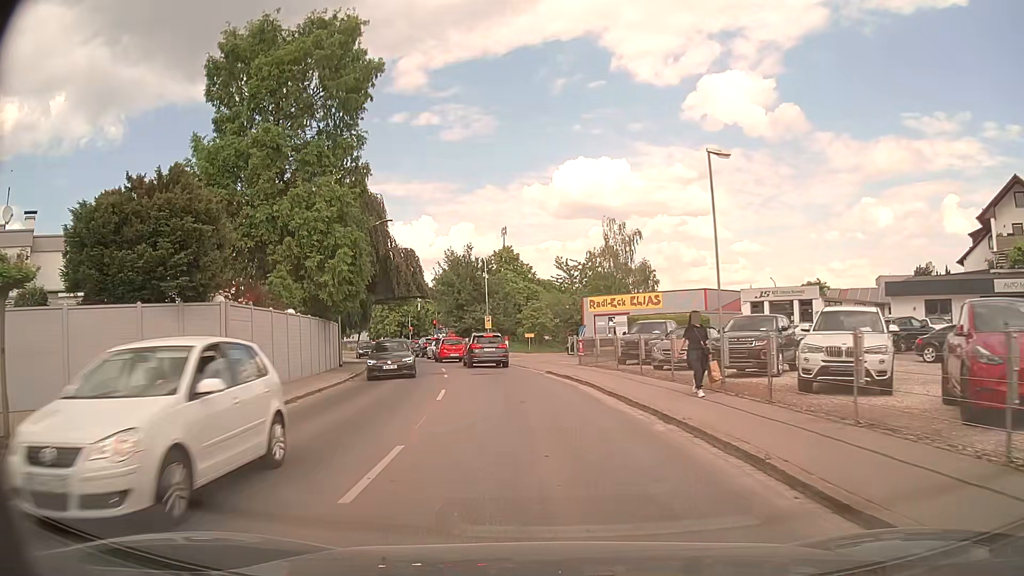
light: Day
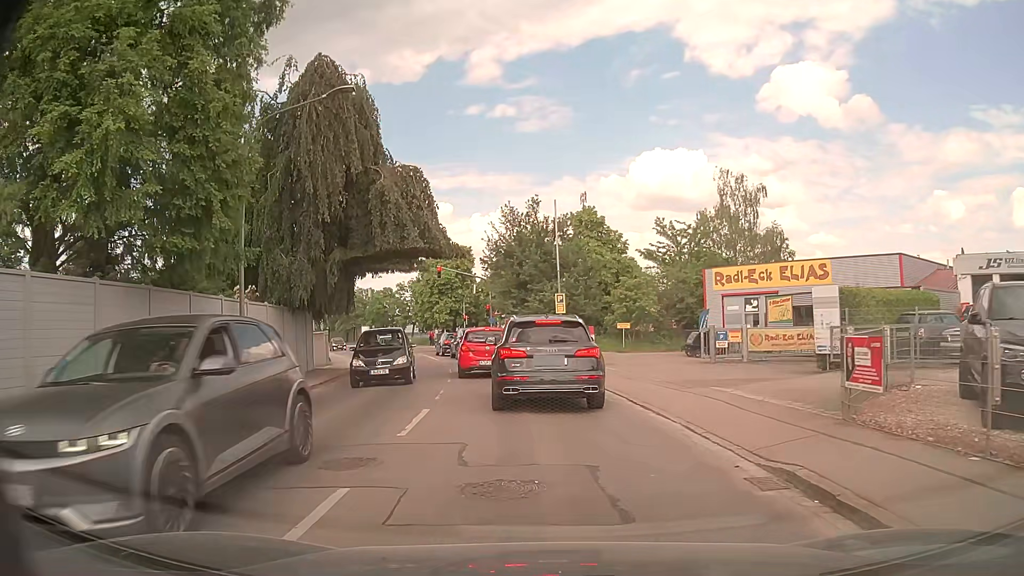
(-1.2, +19.2) m; -7°
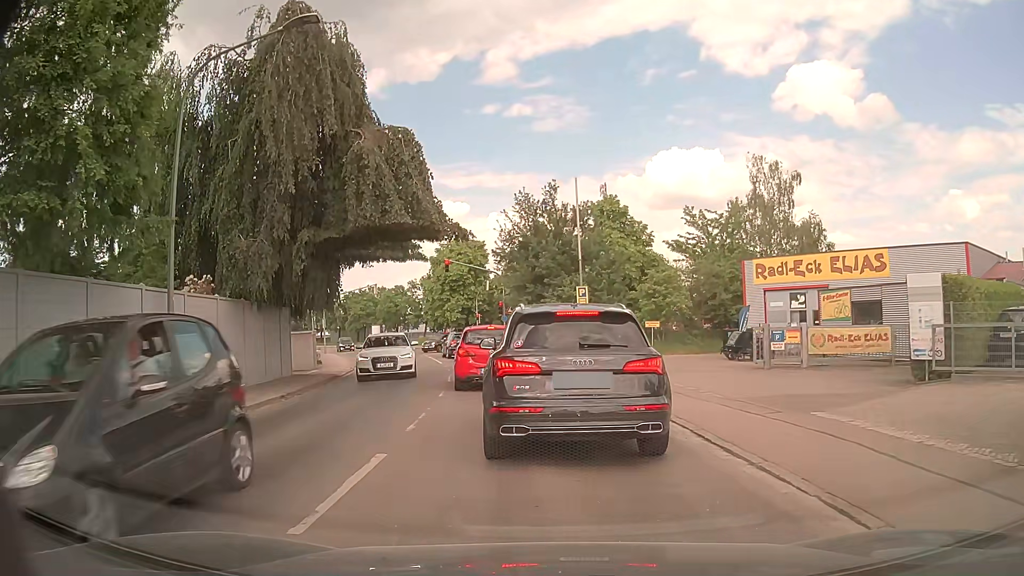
(-0.1, +4.2) m; -1°
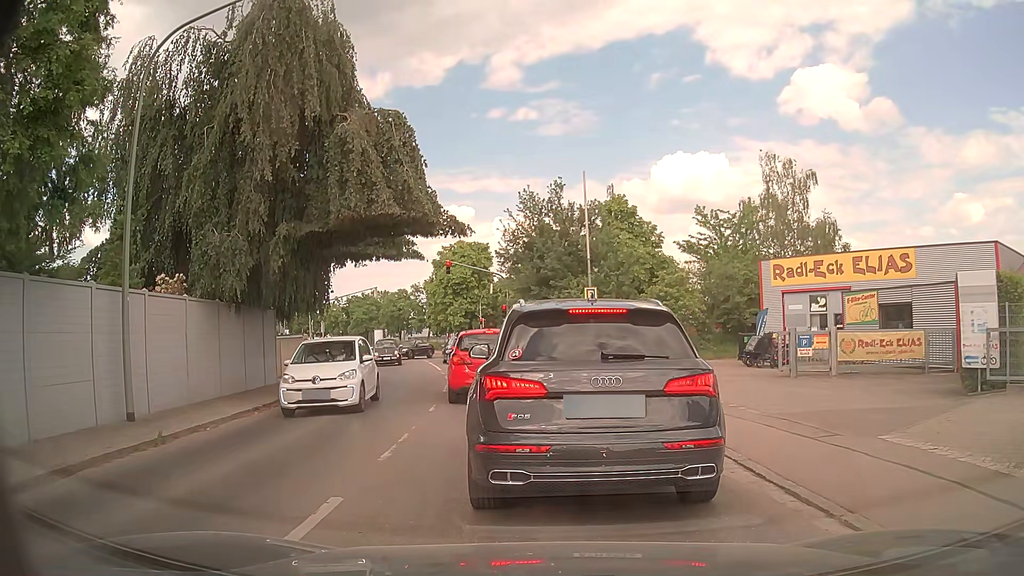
(0.0, +1.7) m; +1°
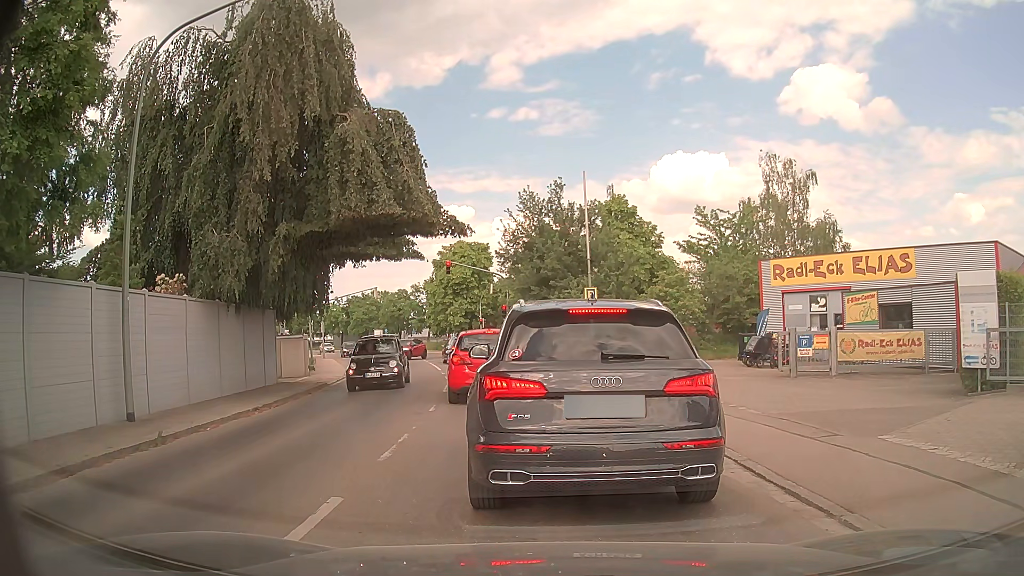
(0.0, 0.0) m; 0°
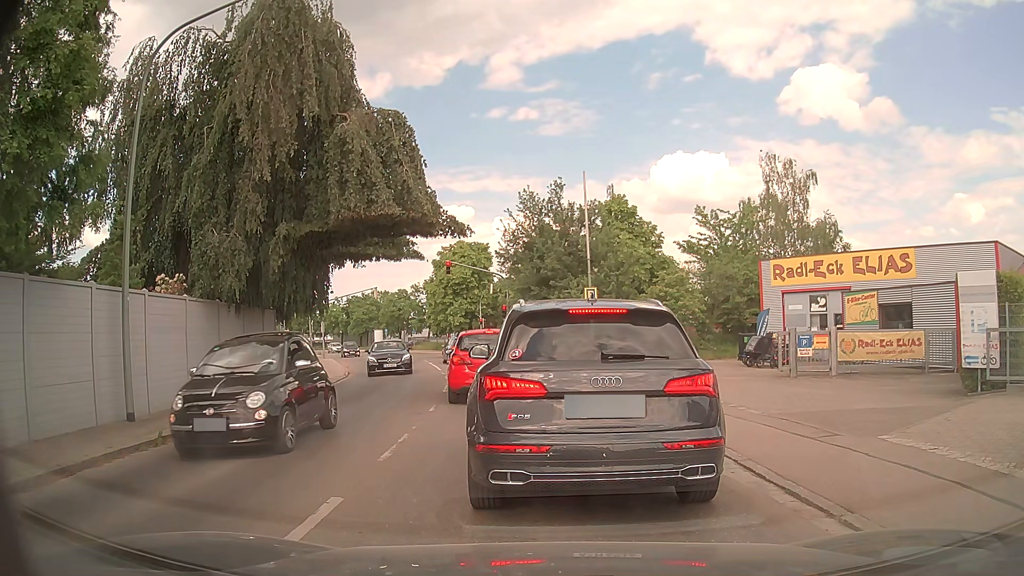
(0.0, 0.0) m; 0°
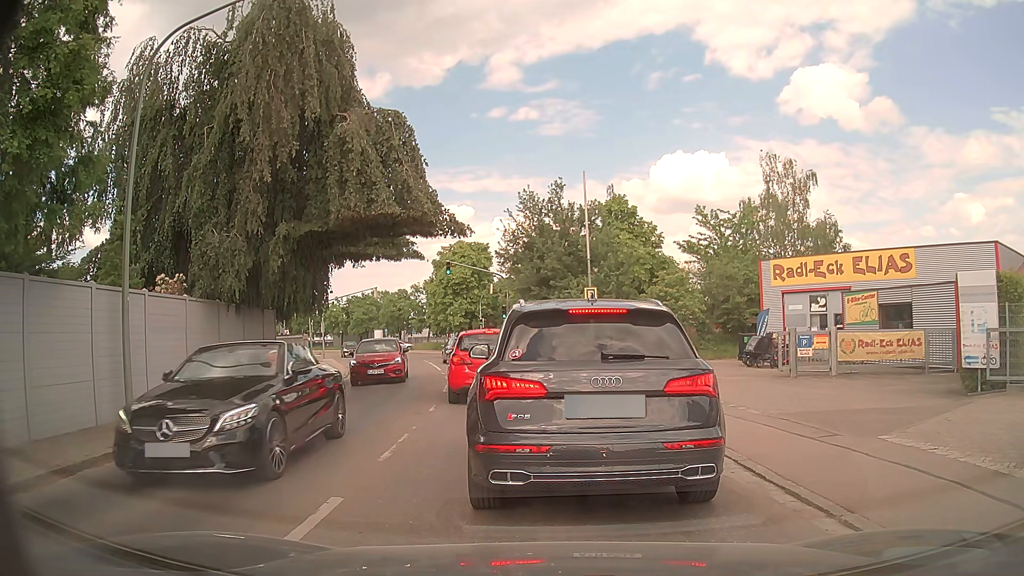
(0.0, 0.0) m; 0°
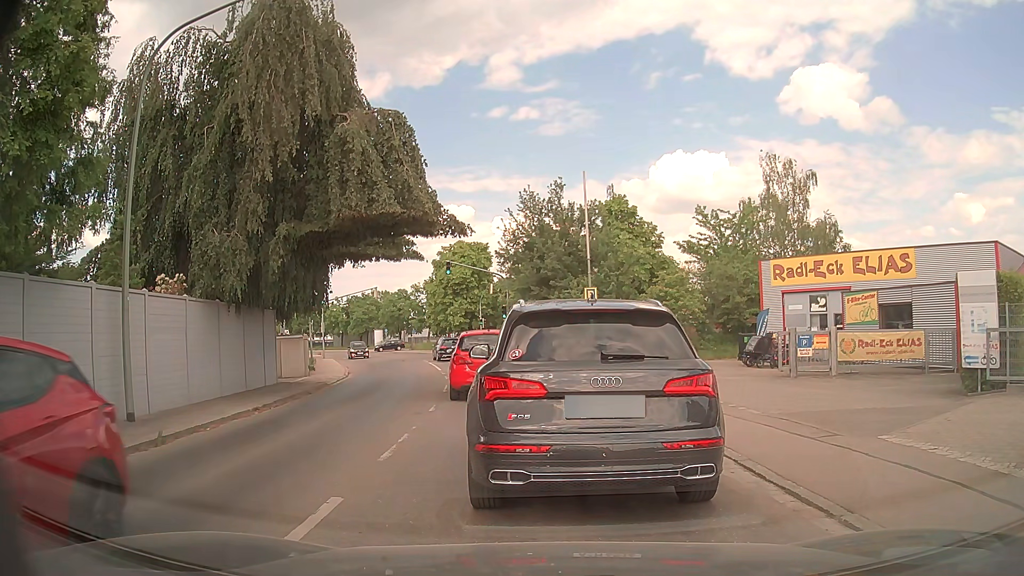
(0.0, 0.0) m; 0°
